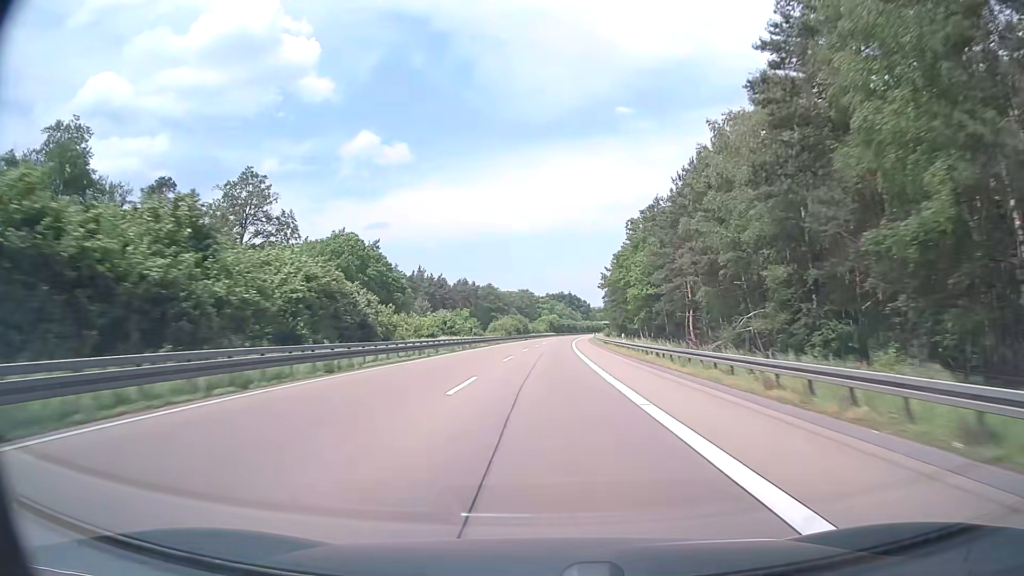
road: motorway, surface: asphalt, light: Day
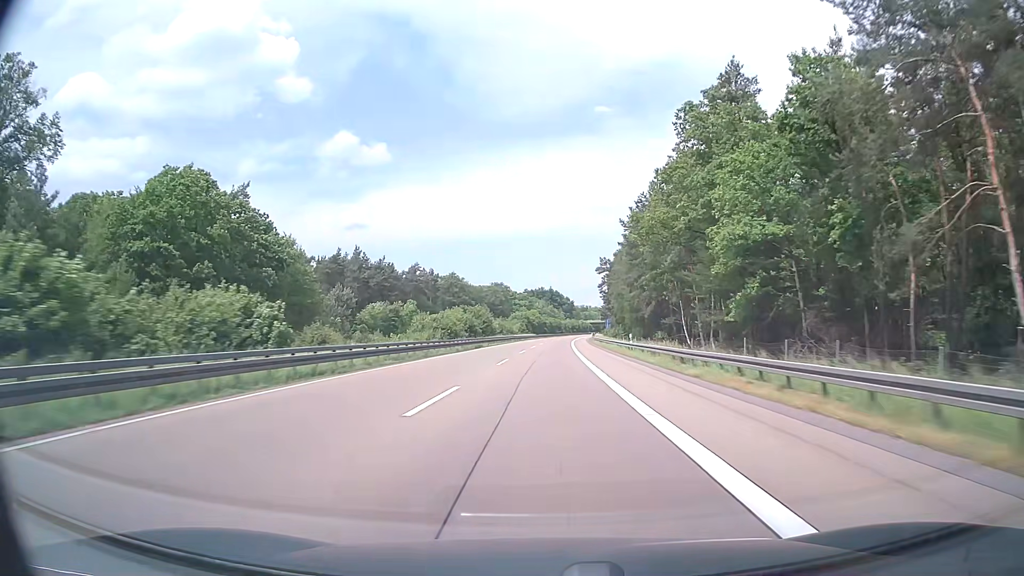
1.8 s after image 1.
(+0.9, +57.1) m; +2°
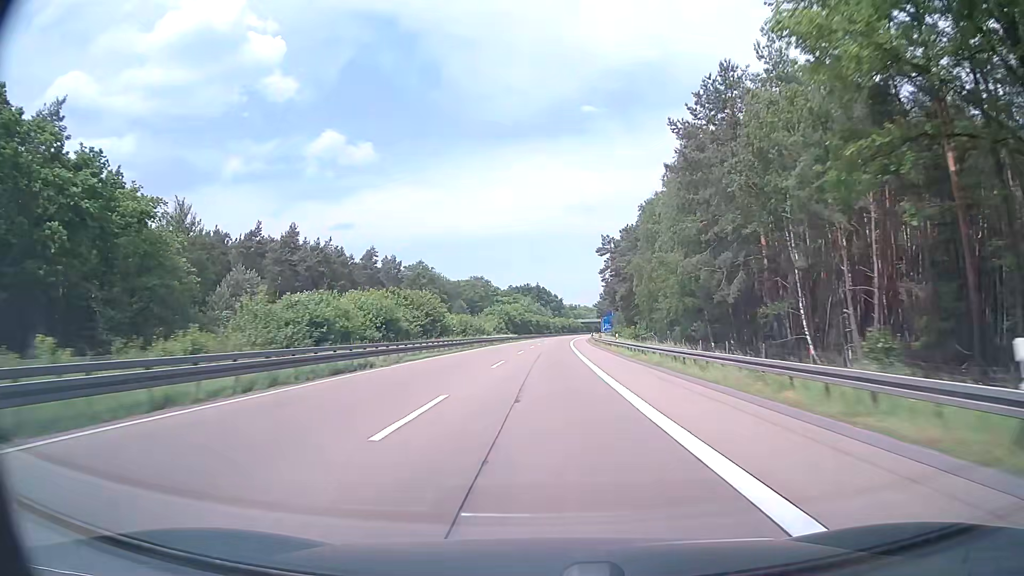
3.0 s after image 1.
(+0.4, +38.1) m; +1°
(0, +10) (0, +20) (0, +30) (0, +40) (+1, +50) (+1, +60) (+1, +70) (+2, +80) (+2, +90) (+3, +100) m
